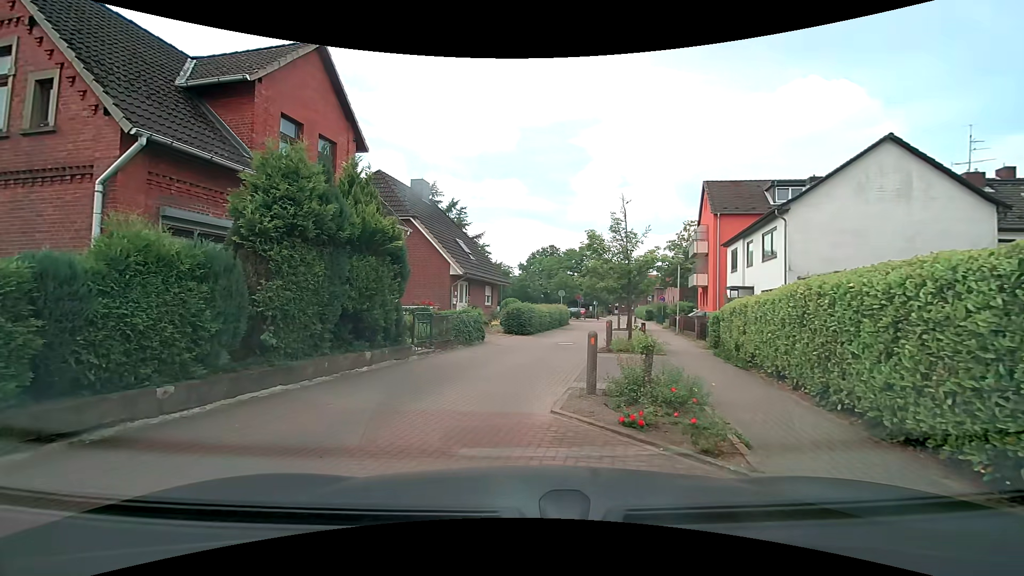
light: Day
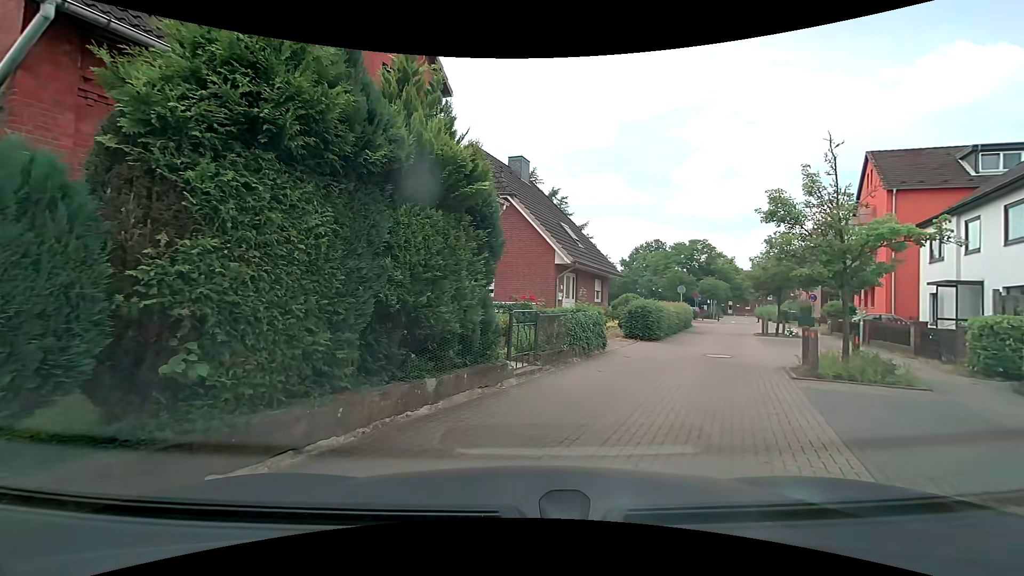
(-0.5, +4.8) m; -8°
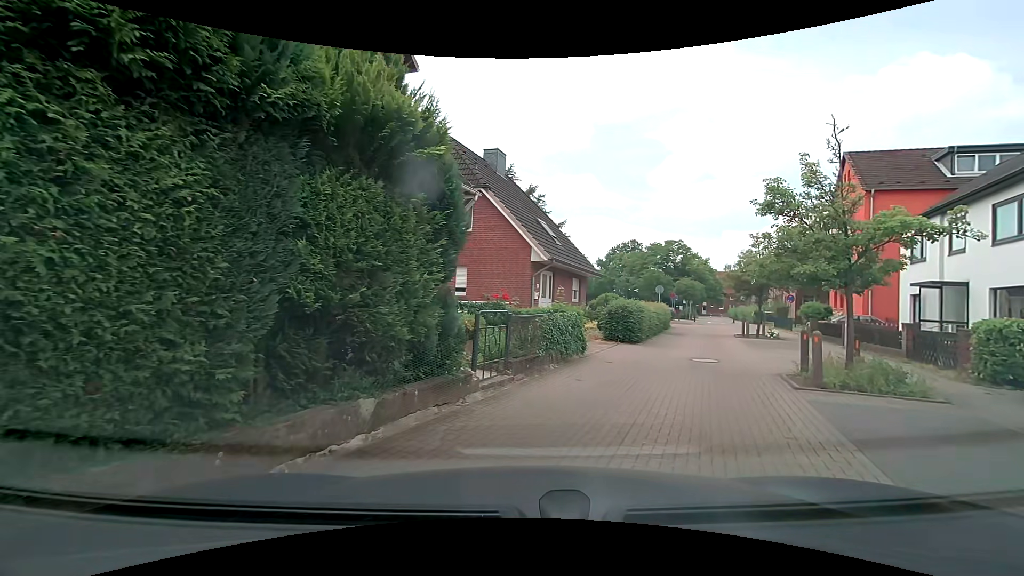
(0.0, +1.3) m; +1°
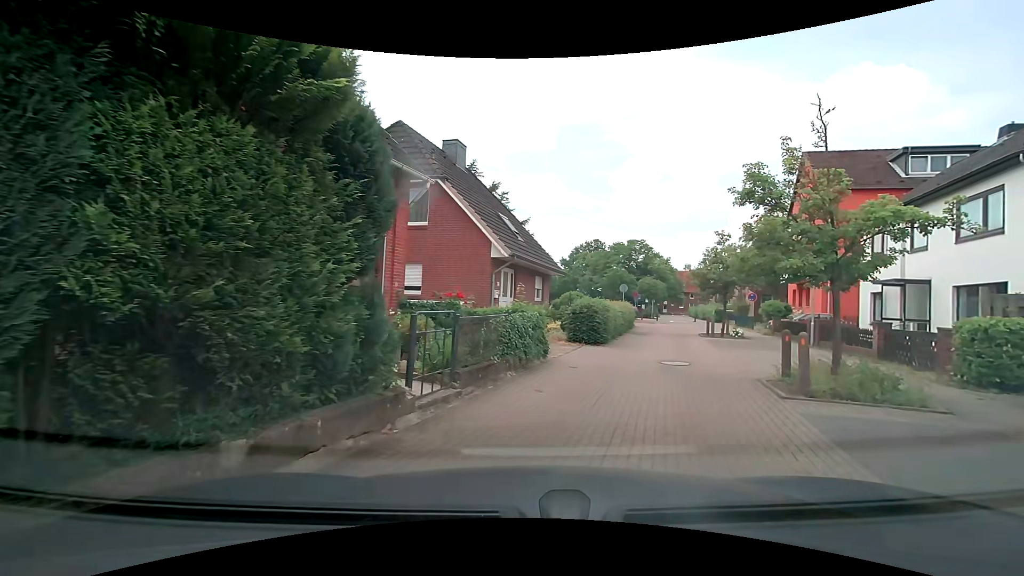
(+0.1, +1.3) m; +3°
